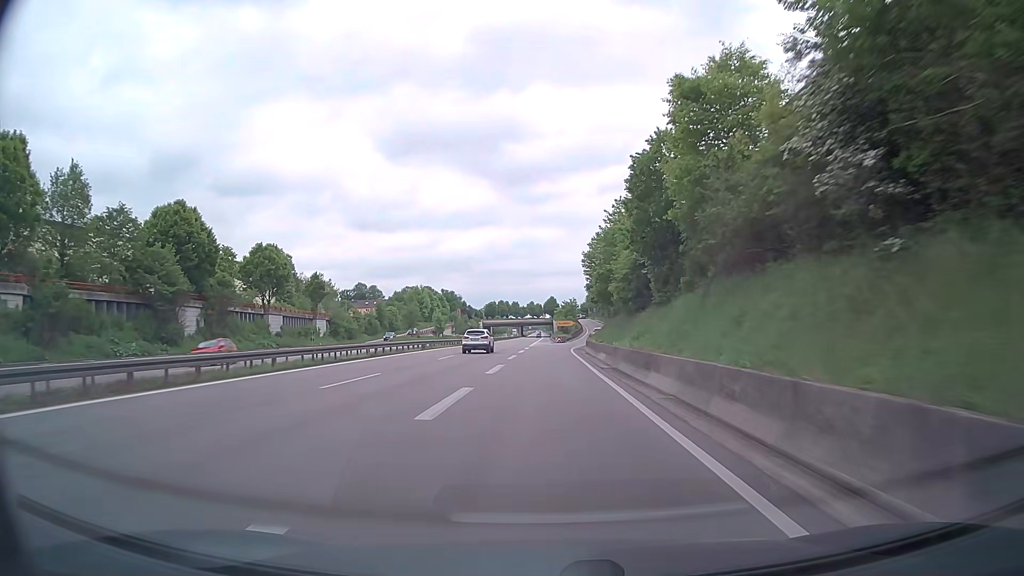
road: trunk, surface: asphalt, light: Day
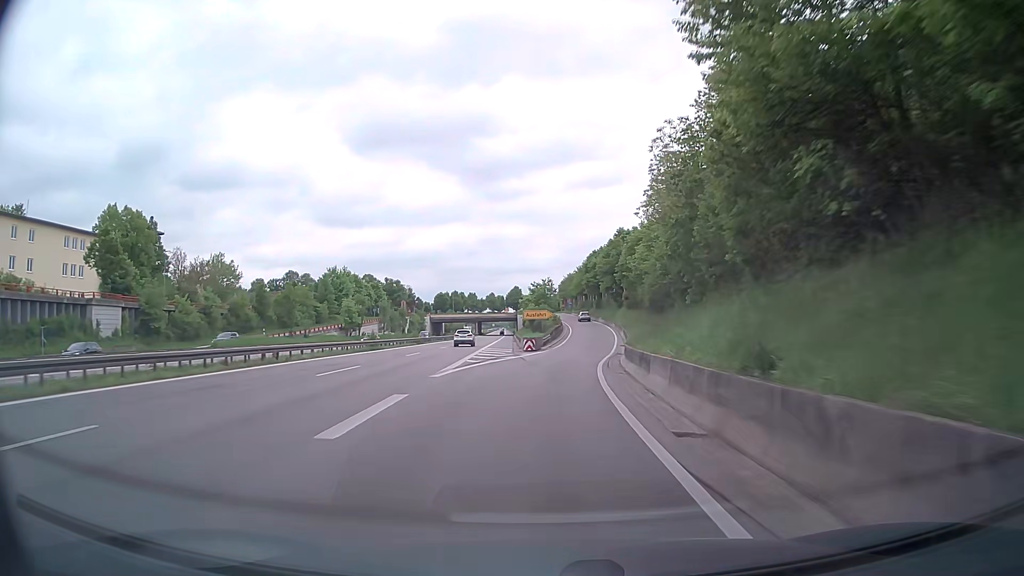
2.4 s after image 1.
(+0.6, +49.9) m; +3°
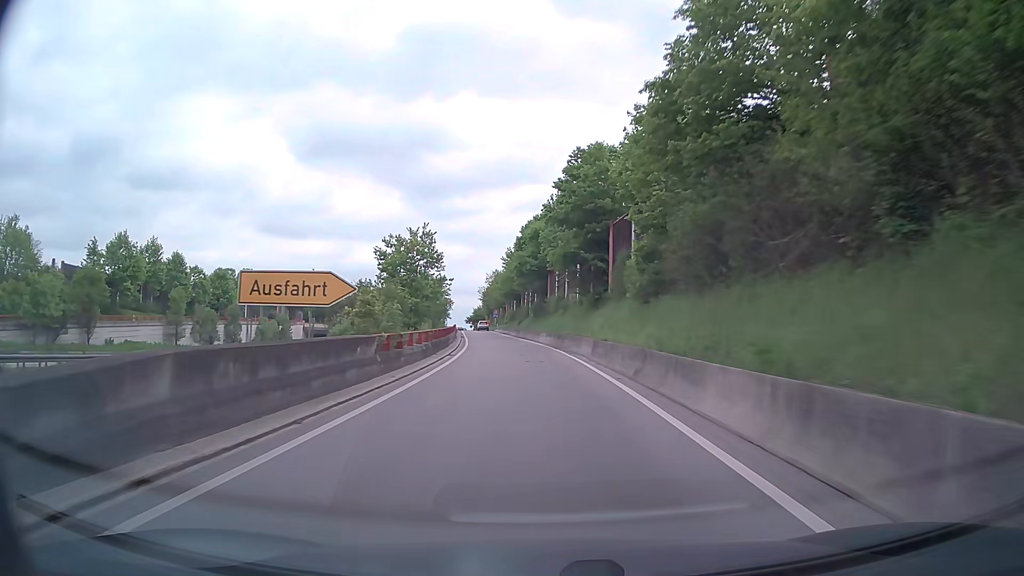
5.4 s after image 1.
(+4.3, +59.2) m; +6°
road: trunk_link
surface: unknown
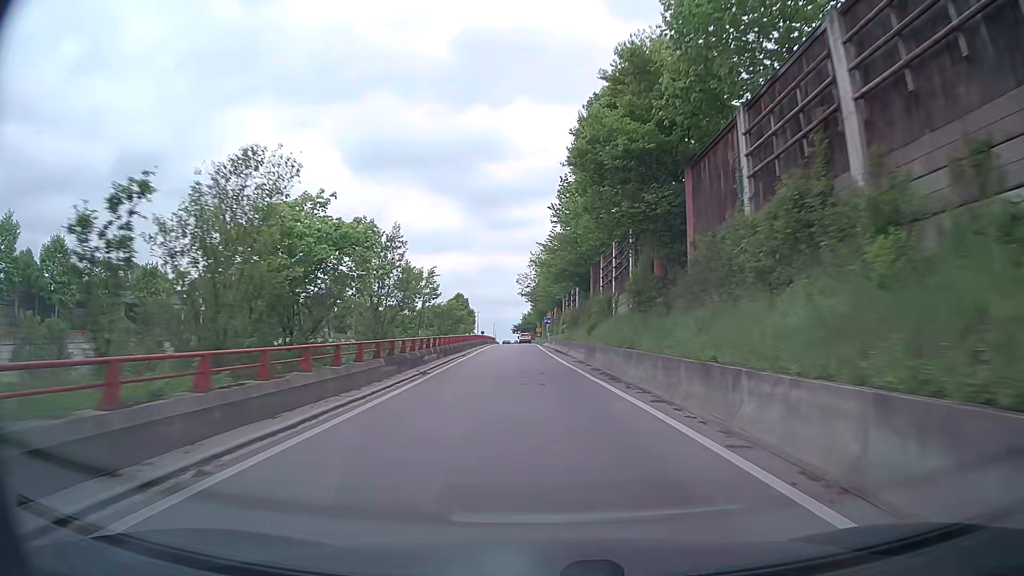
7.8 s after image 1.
(-2.0, +43.9) m; -5°
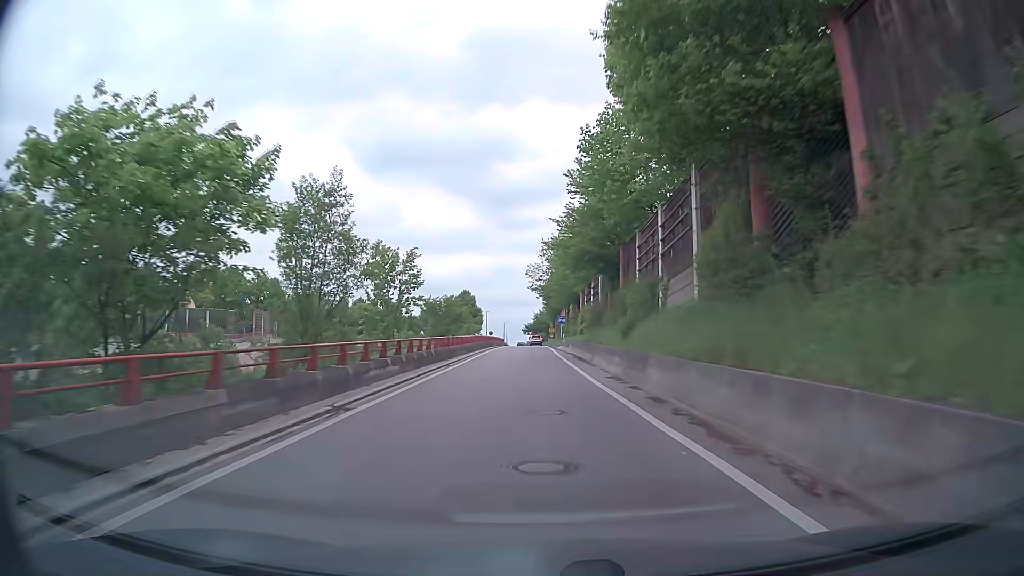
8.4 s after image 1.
(-0.2, +10.3) m; -1°
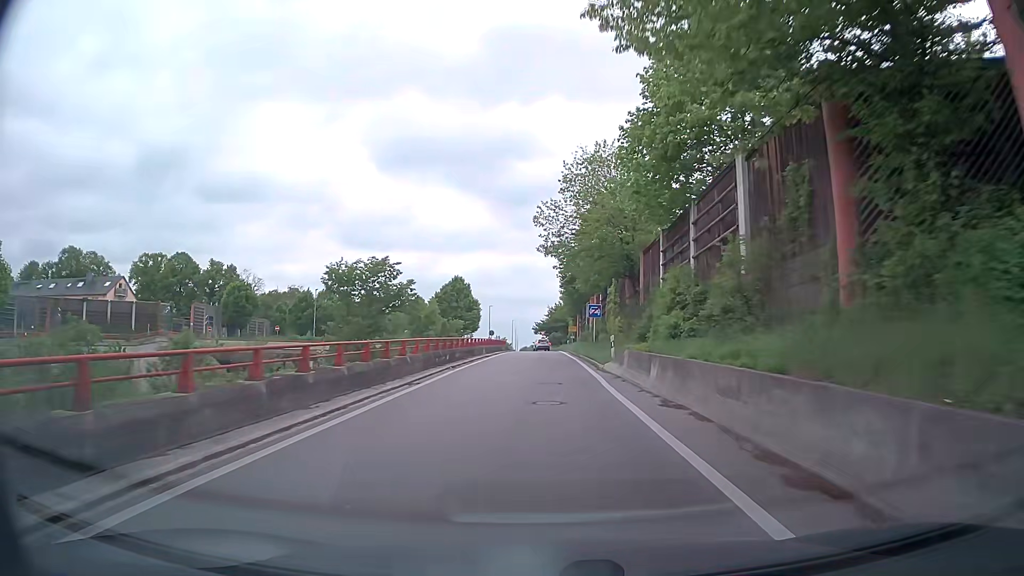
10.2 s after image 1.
(-0.5, +28.9) m; -1°
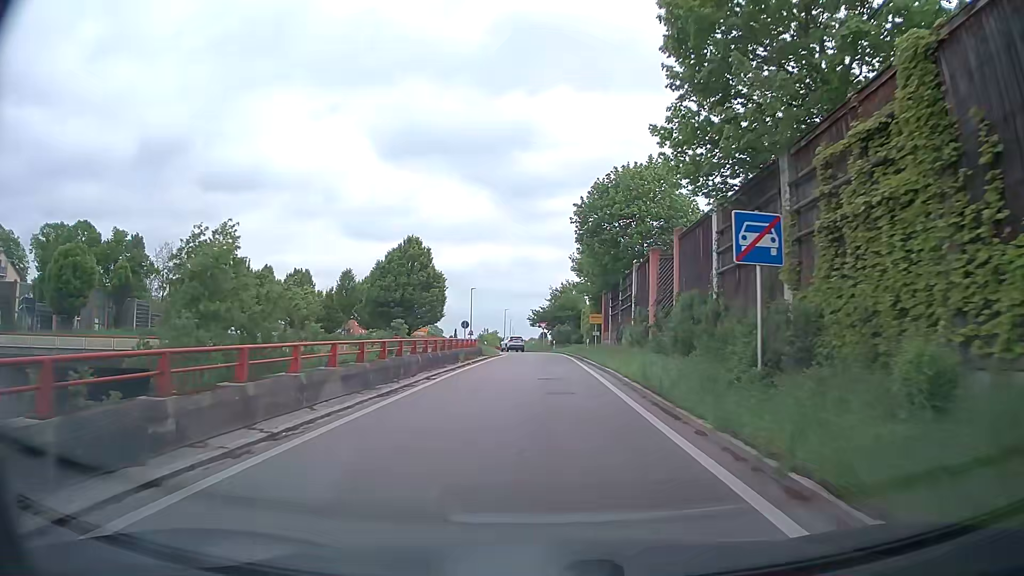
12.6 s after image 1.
(-0.1, +32.7) m; 0°
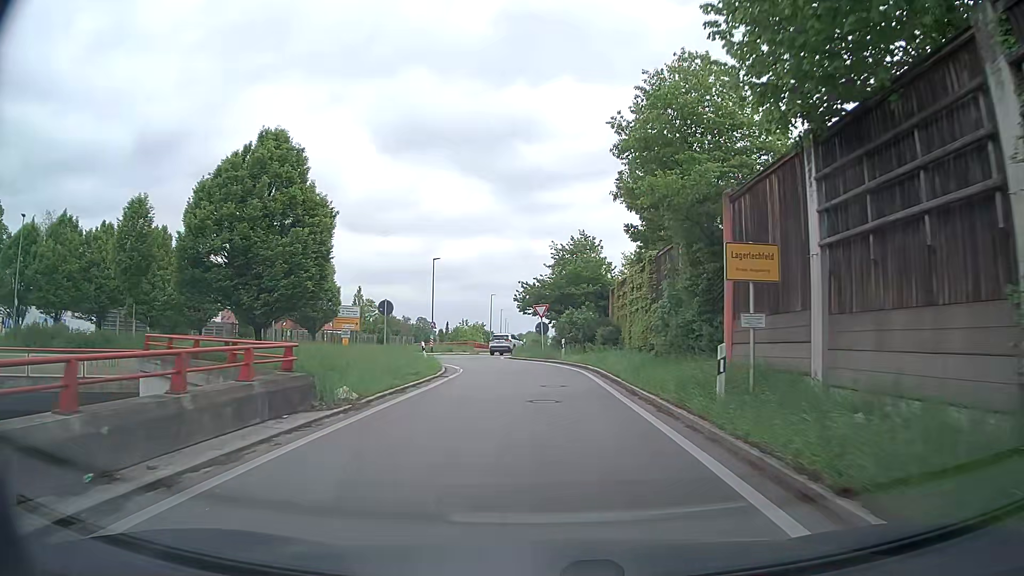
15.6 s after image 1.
(-0.1, +31.7) m; 0°
(0, +10) (0, +20) (-2, +30) (-4, +40) (-3, +50) (-2, +59) (0, +69) (+1, +79) (+2, +89) (+2, +99) m
